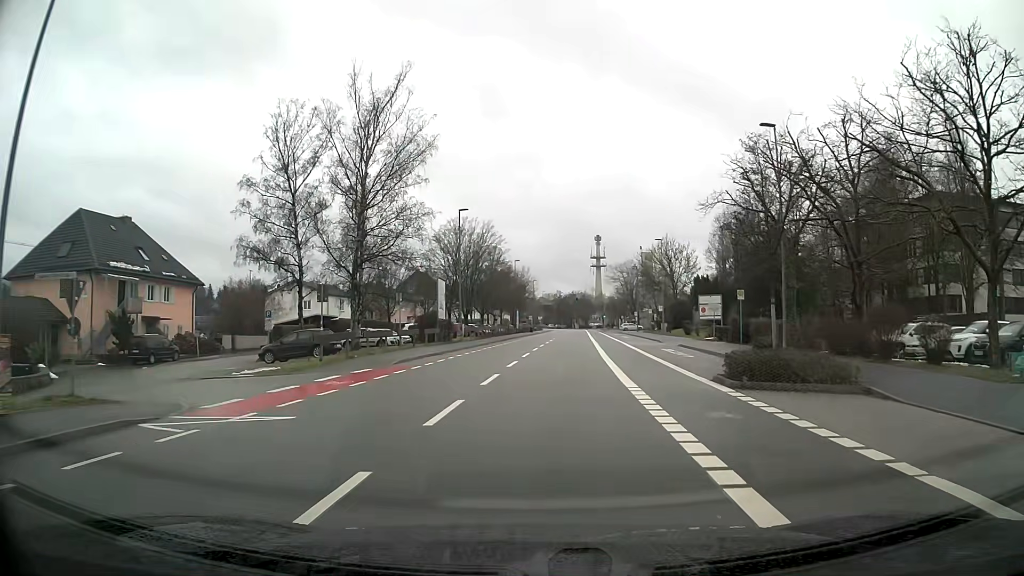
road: tertiary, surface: asphalt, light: Day
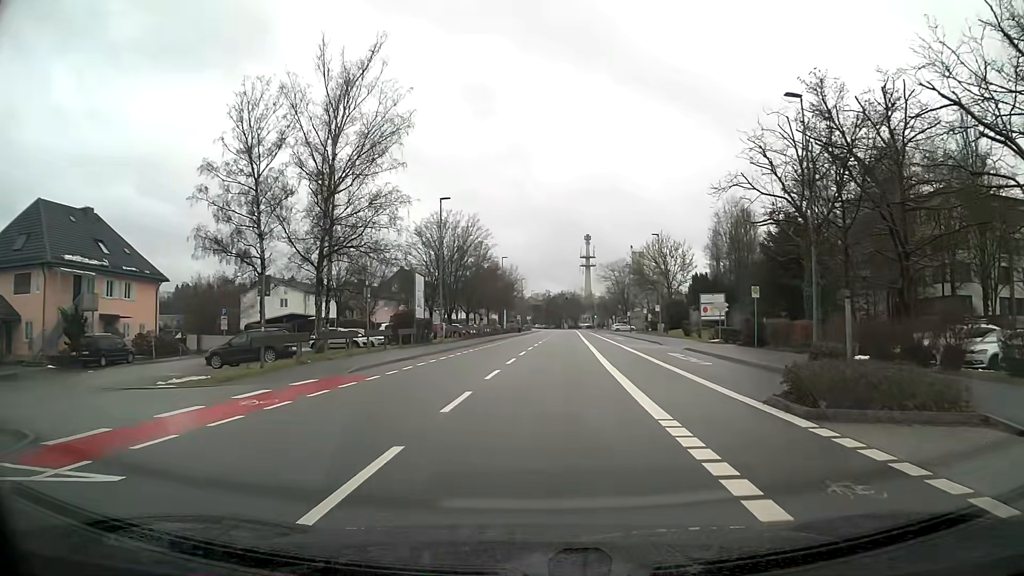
(0.0, +4.7) m; +1°
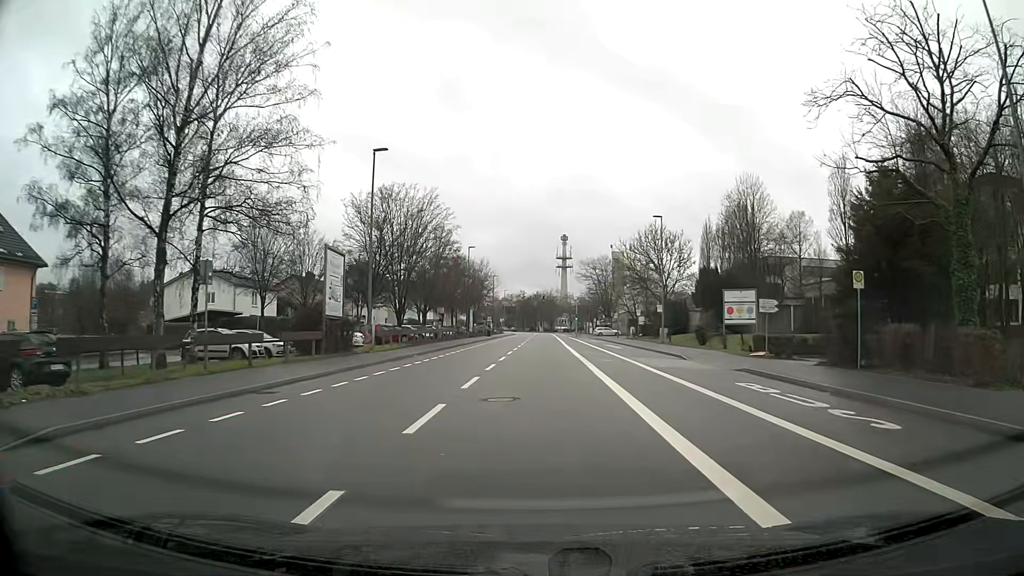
(+0.2, +14.1) m; +2°
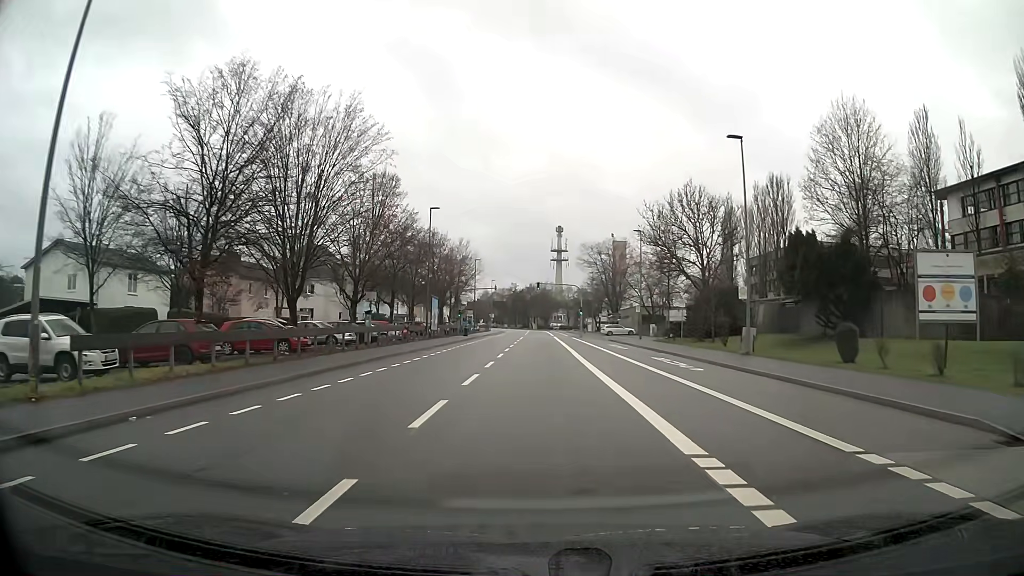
(+0.2, +23.7) m; 0°
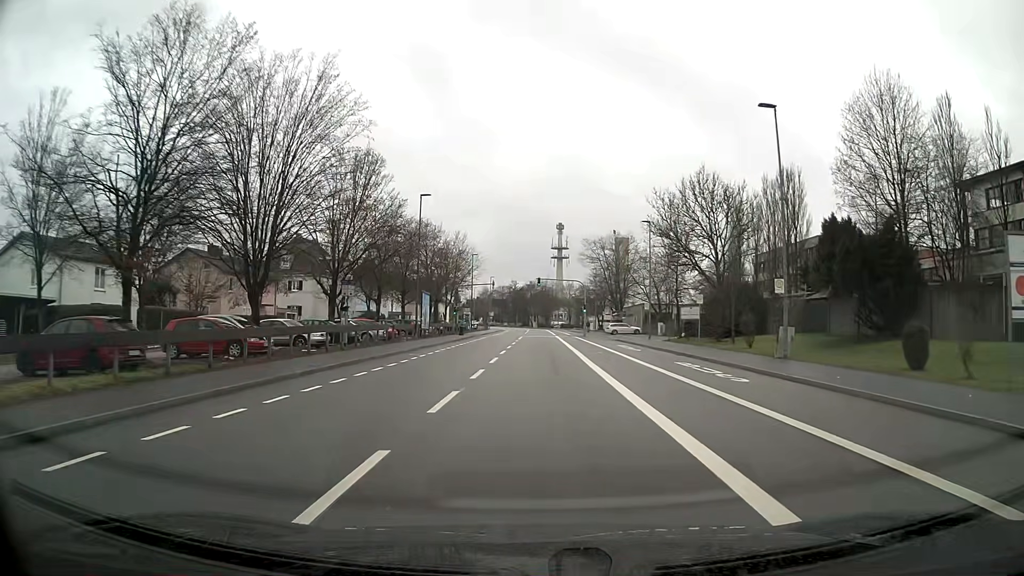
(0.0, +4.8) m; 0°
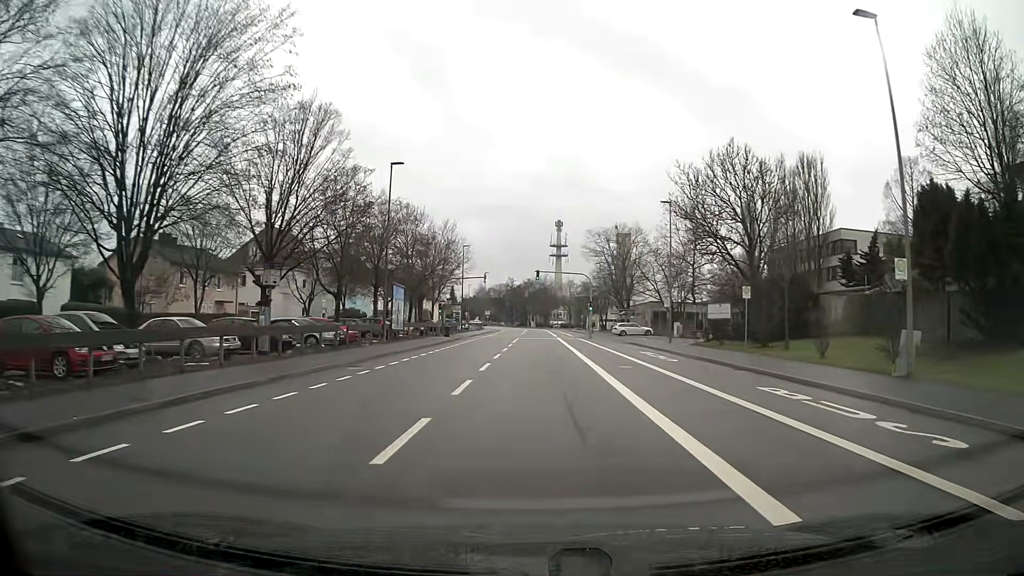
(0.0, +9.7) m; 0°
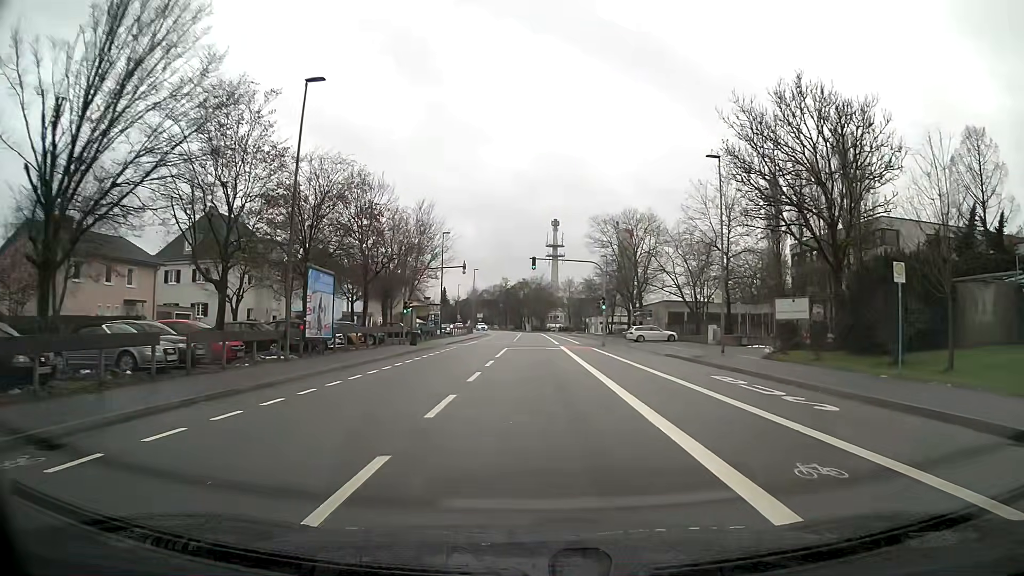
(0.0, +14.6) m; 0°
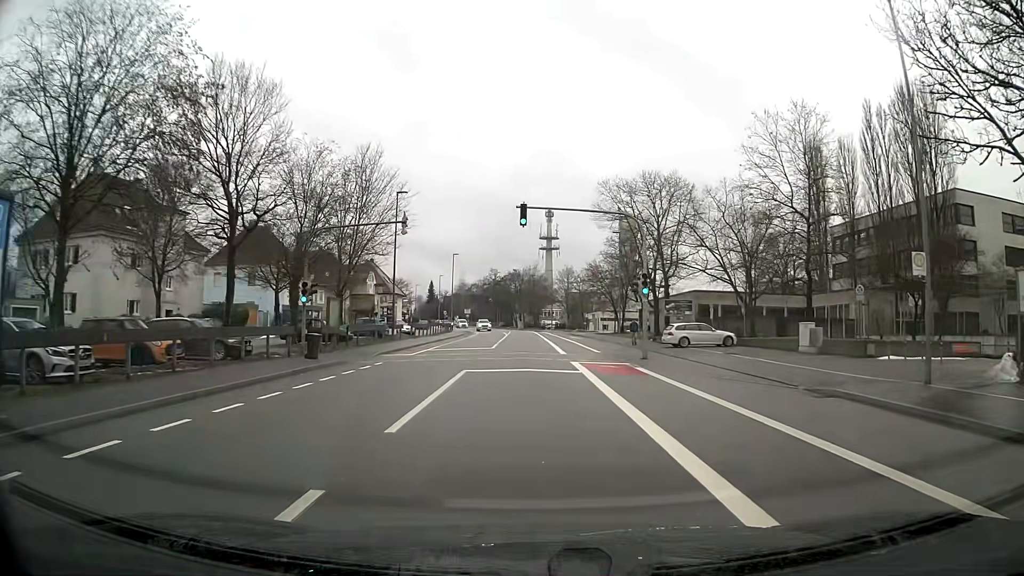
(+0.1, +19.5) m; 0°
(0, +10) (0, +20) (0, +30) (0, +40) (0, +50) (0, +60) (-1, +70) (-1, +80) (-1, +90) (-2, +100) m
